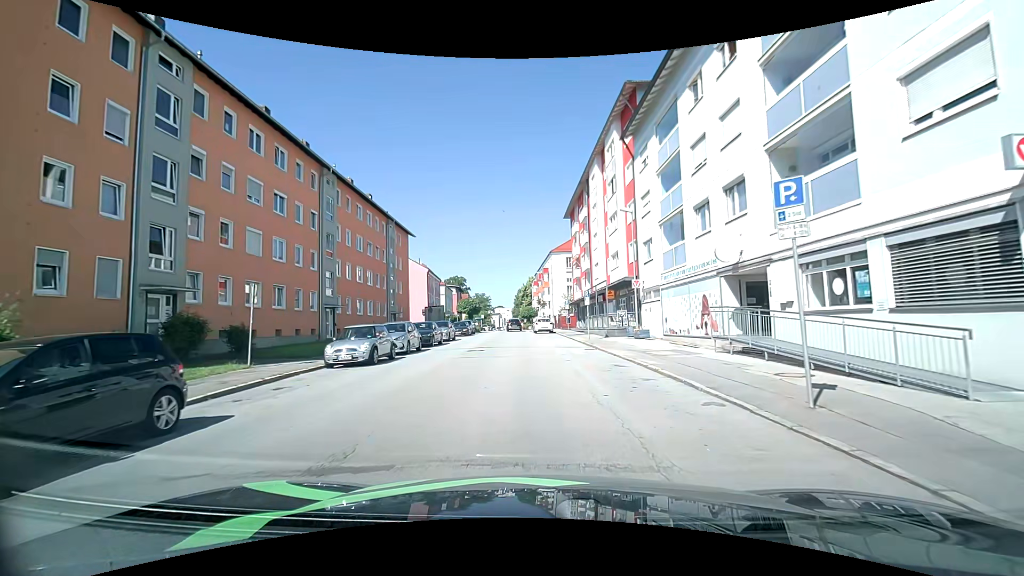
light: Day
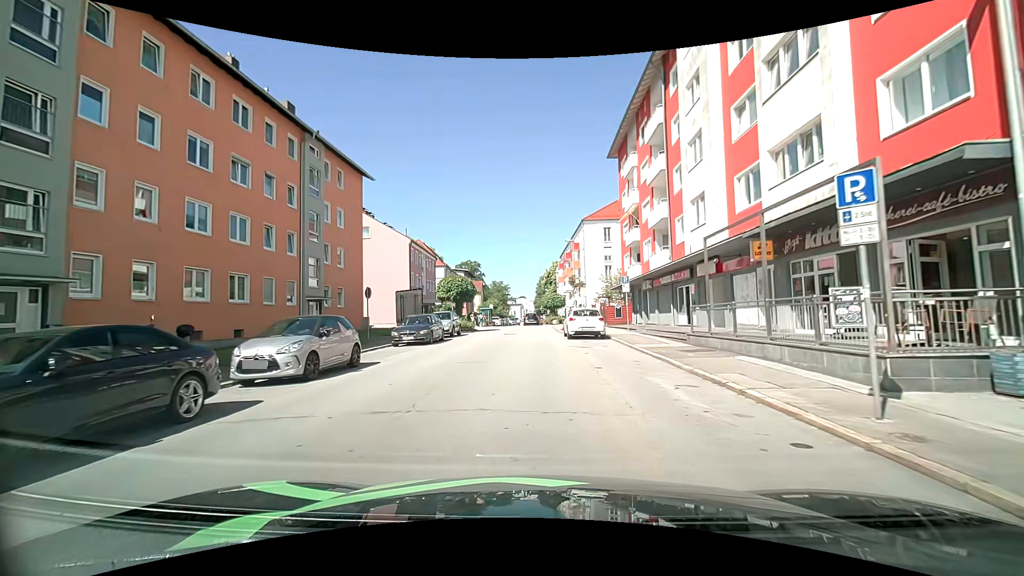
(-0.3, +23.6) m; -2°
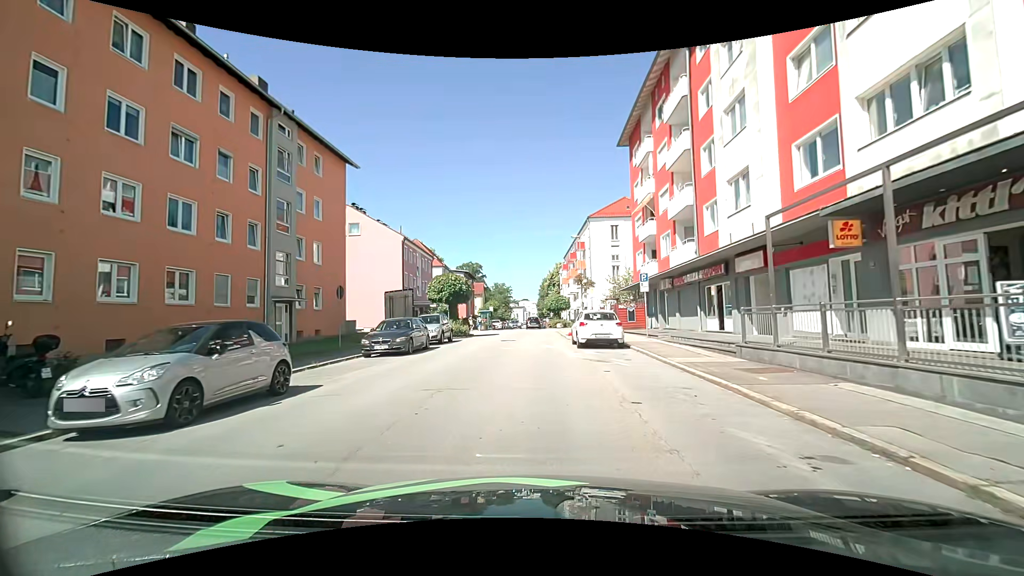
(0.0, +4.1) m; -1°
(0, +10) (0, +20) (0, +30) (0, +40) (0, +50) (-1, +60) (-1, +70) (-1, +80) (-1, +90) (-1, +100) m
